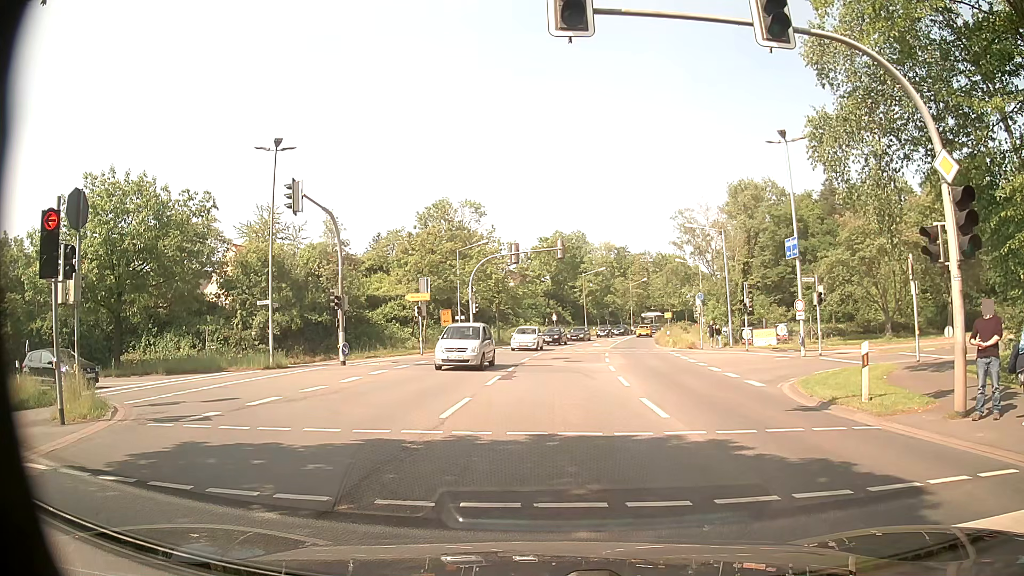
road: secondary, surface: asphalt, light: Day
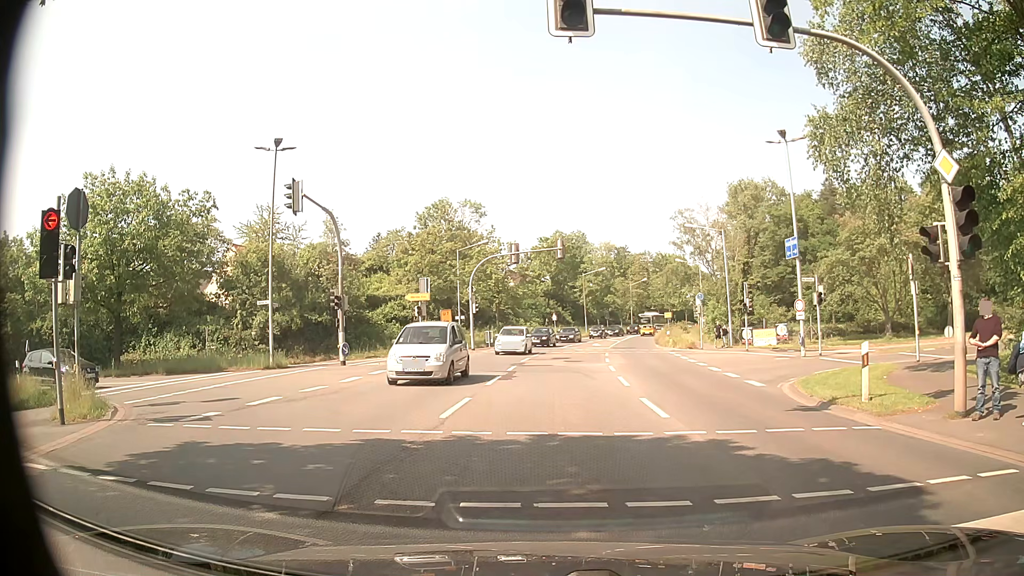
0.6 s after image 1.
(0.0, 0.0) m; 0°
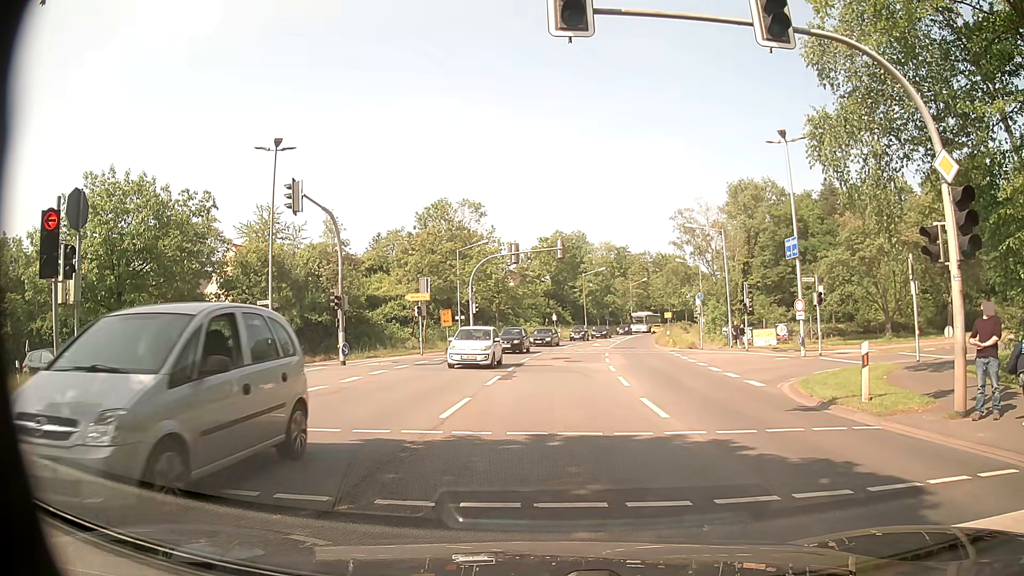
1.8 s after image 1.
(0.0, 0.0) m; 0°
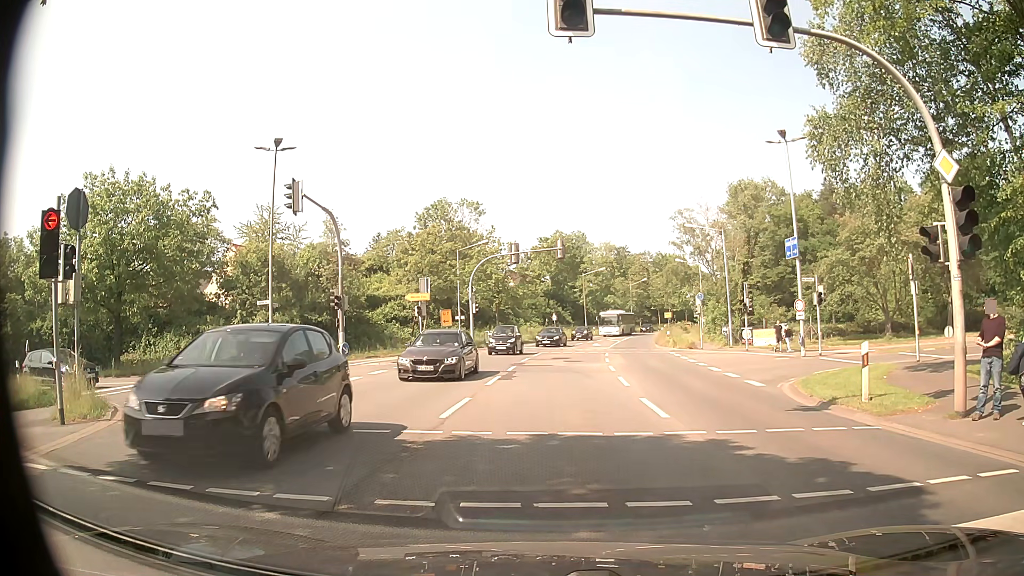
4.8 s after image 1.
(0.0, 0.0) m; 0°
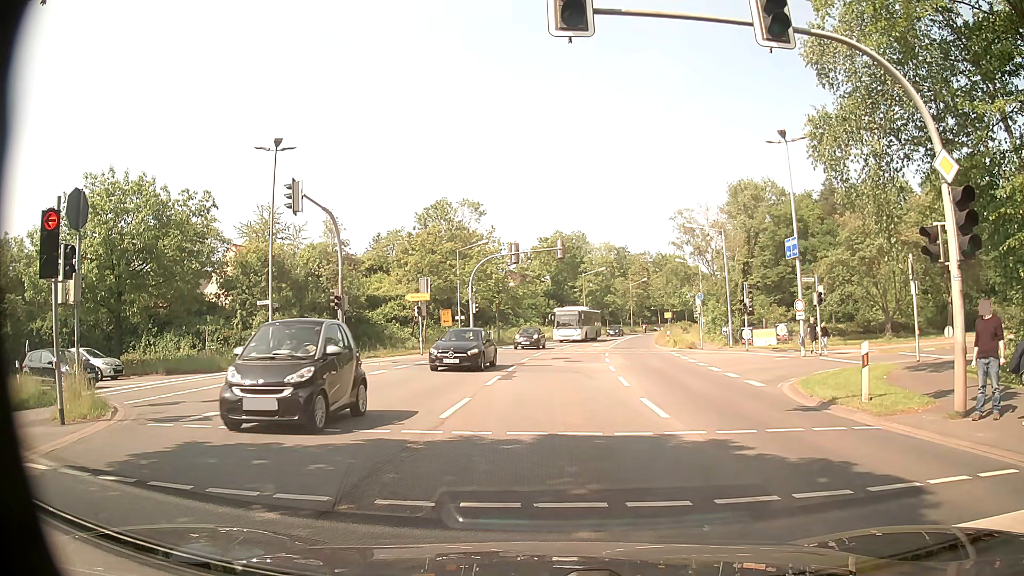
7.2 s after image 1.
(0.0, 0.0) m; 0°
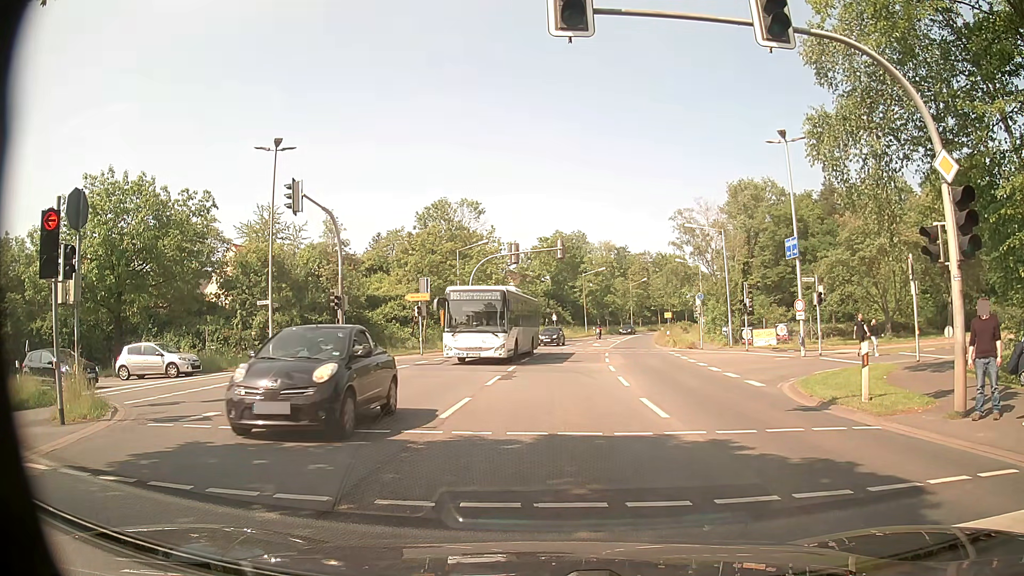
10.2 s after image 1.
(0.0, 0.0) m; 0°
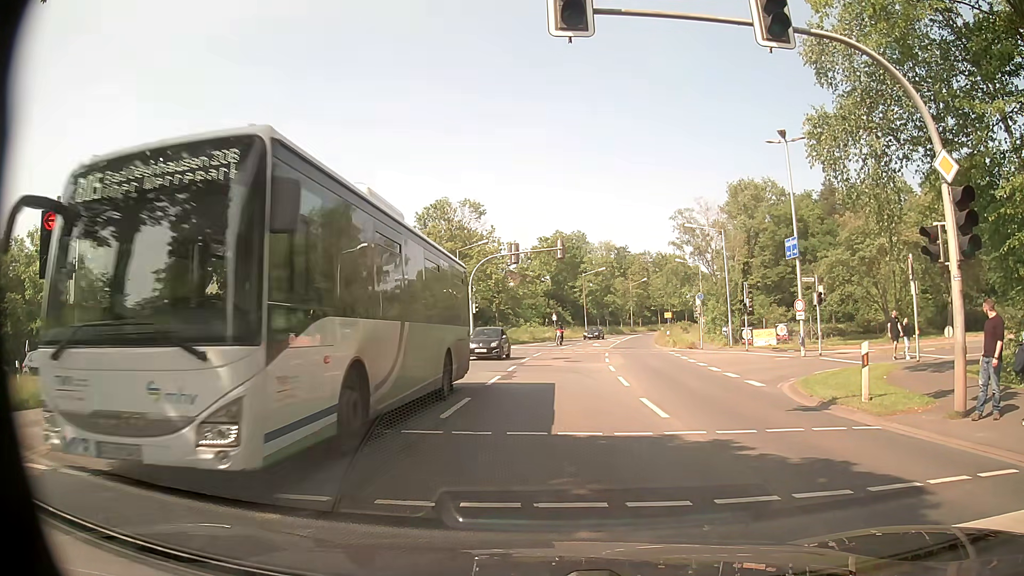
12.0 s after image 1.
(0.0, 0.0) m; 0°
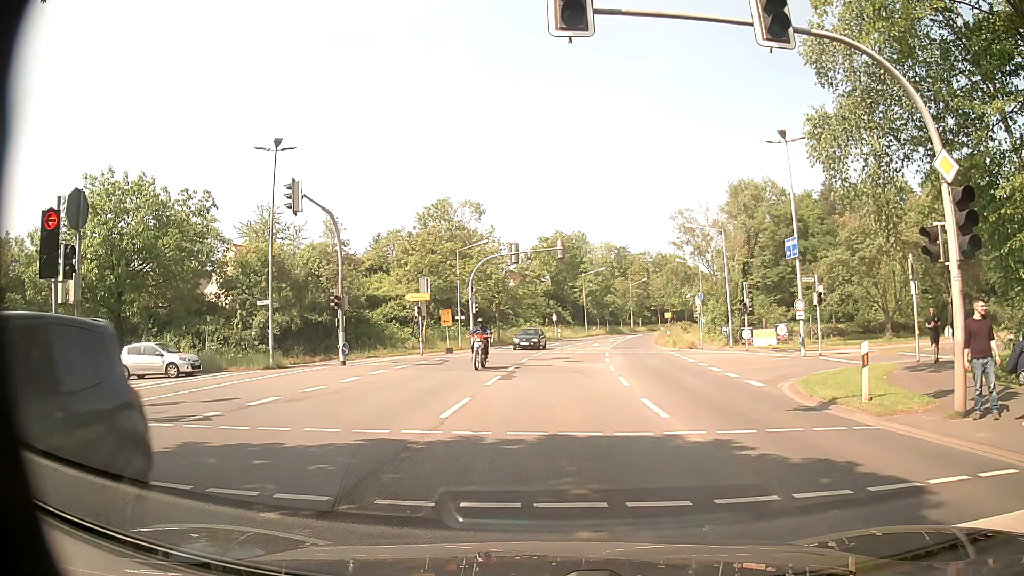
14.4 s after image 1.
(0.0, 0.0) m; 0°
